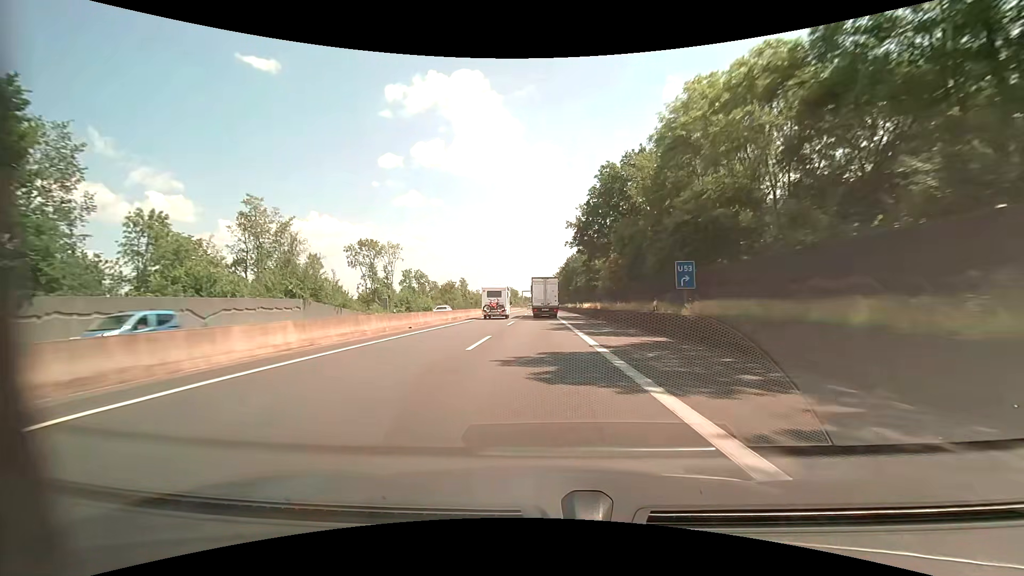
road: motorway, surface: asphalt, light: Day
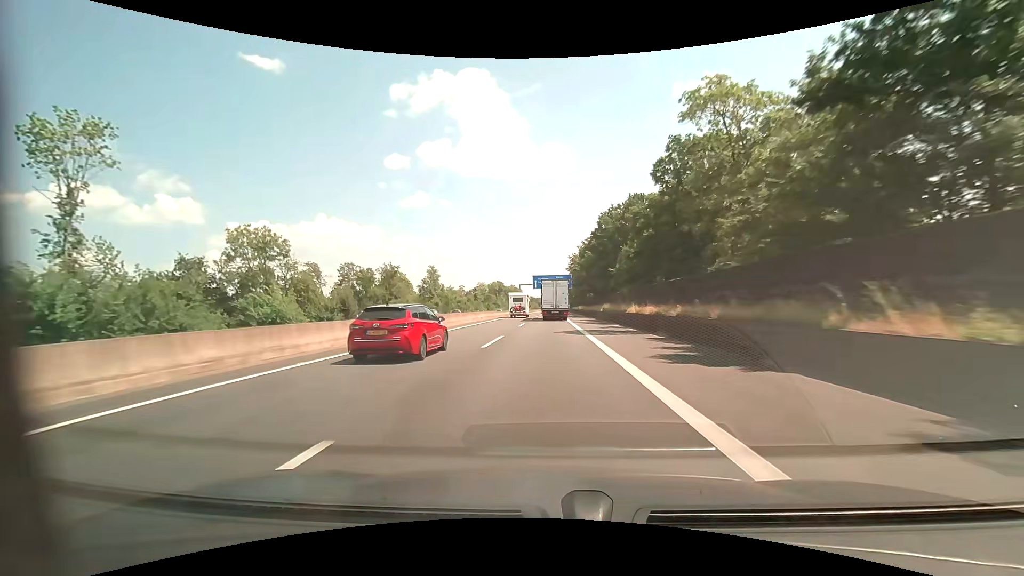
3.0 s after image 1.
(-0.4, +70.0) m; -1°
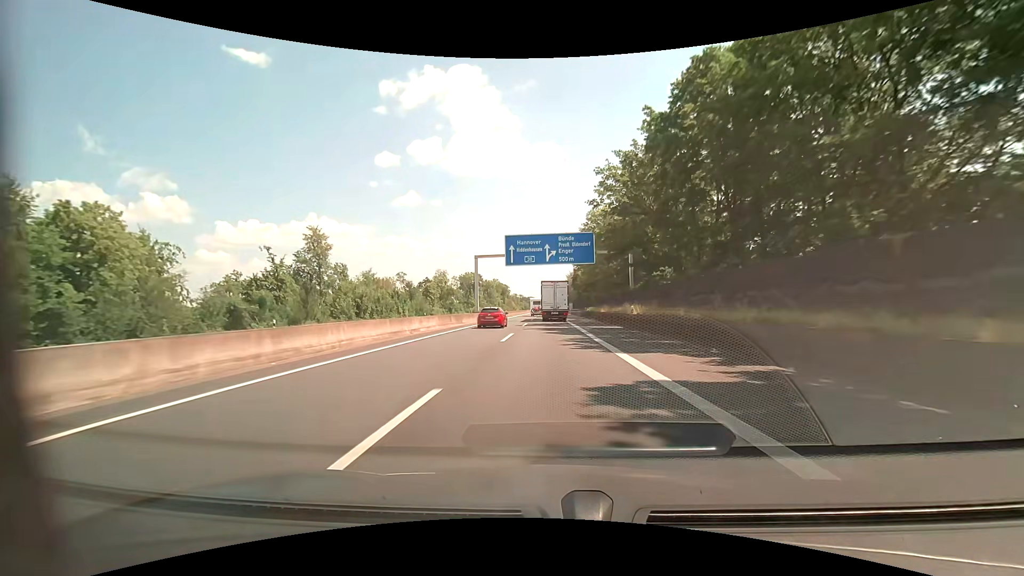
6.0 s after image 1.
(+0.7, +68.8) m; +1°
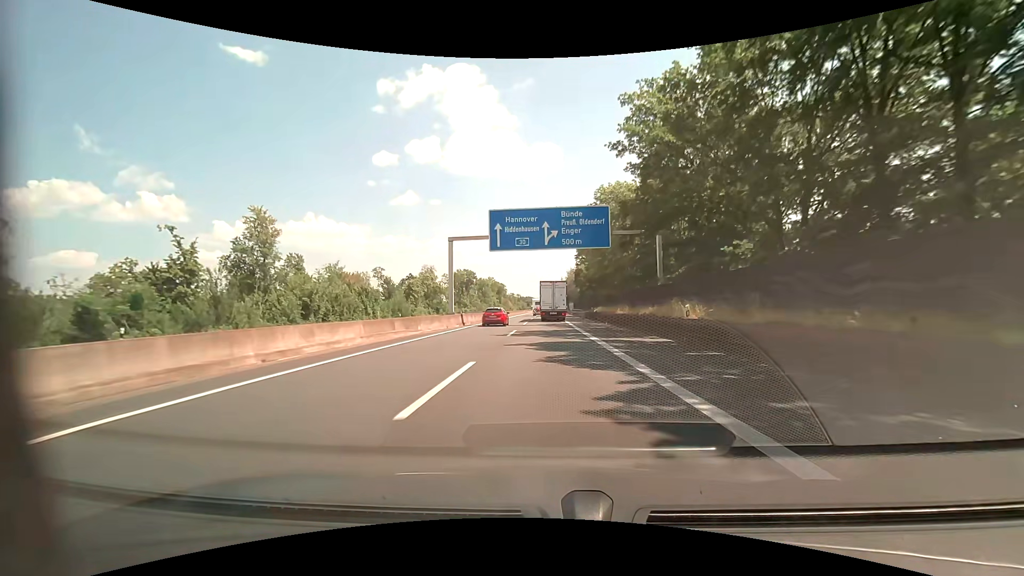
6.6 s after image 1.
(+0.1, +14.0) m; +1°
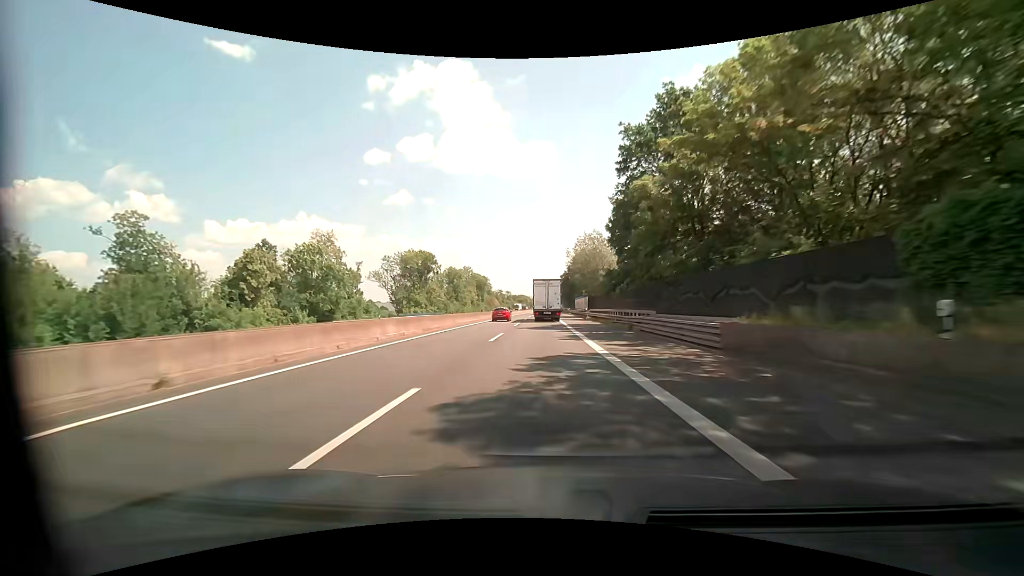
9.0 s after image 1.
(+0.1, +58.4) m; 0°
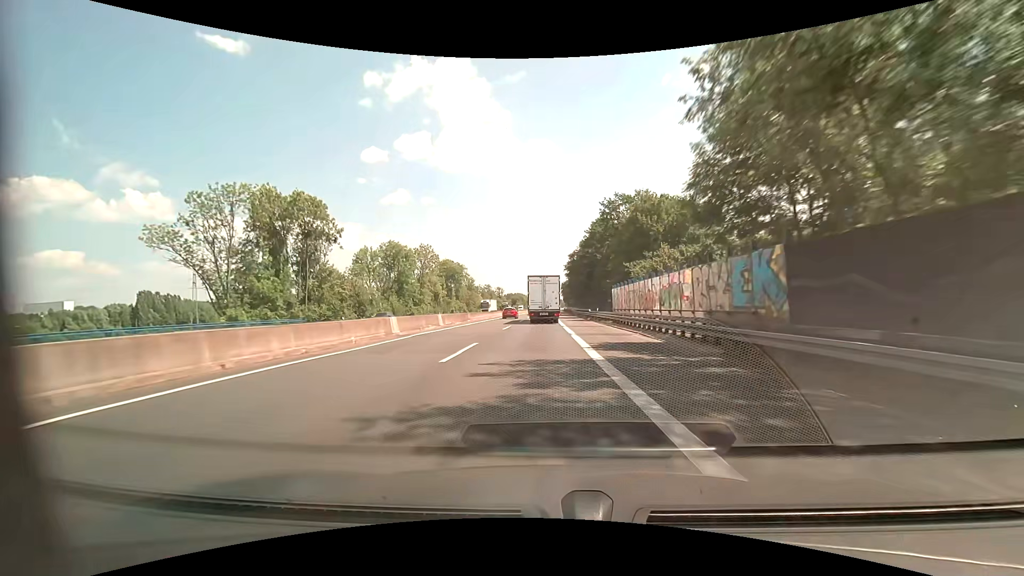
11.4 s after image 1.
(+0.1, +61.2) m; 0°
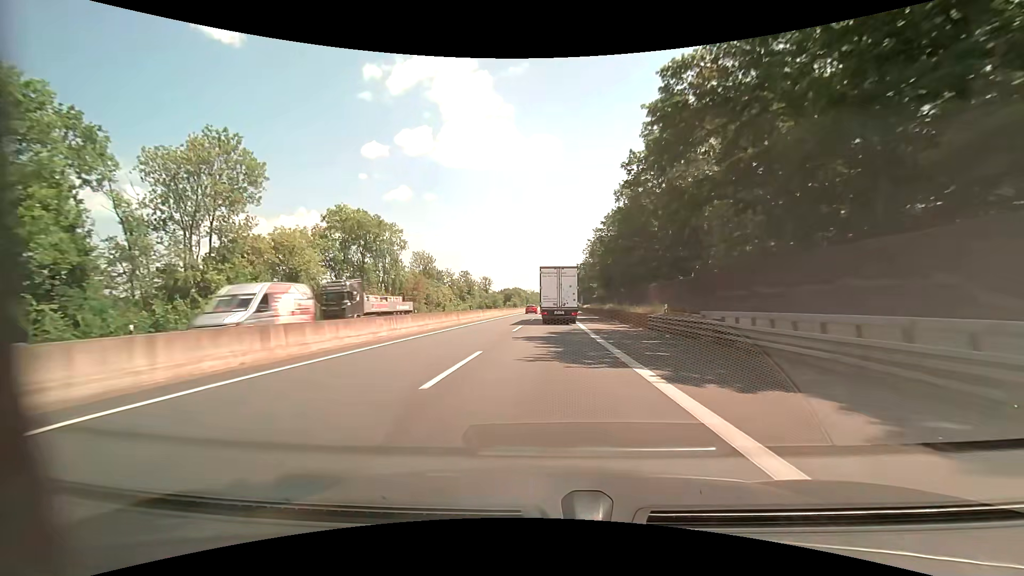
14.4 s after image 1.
(-0.2, +76.0) m; 0°
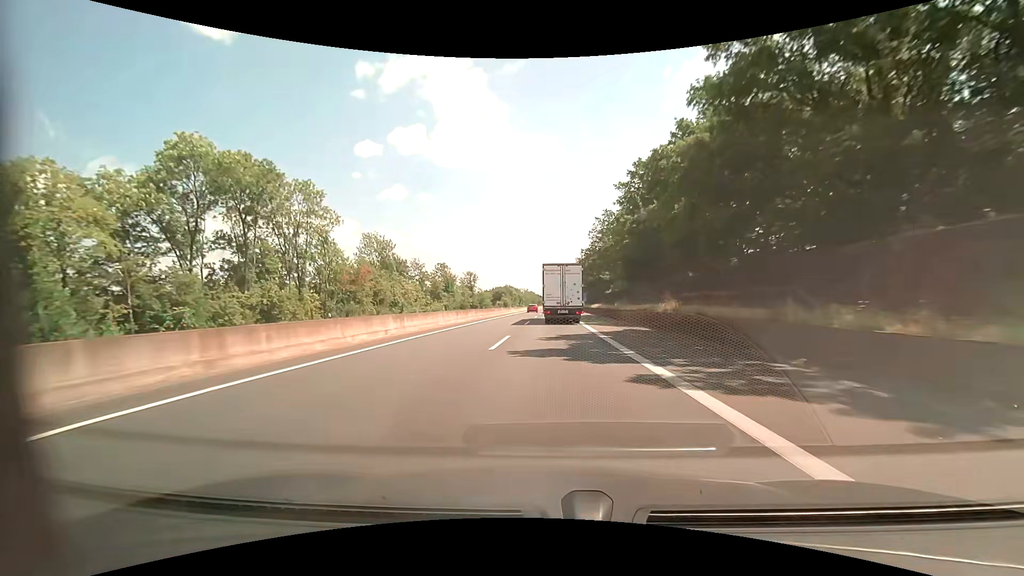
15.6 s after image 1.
(+0.1, +29.1) m; 0°
(0, +10) (0, +20) (0, +30) (0, +40) (+1, +50) (+1, +60) (+1, +70) (+1, +80) (+2, +90) (+2, +100) m
